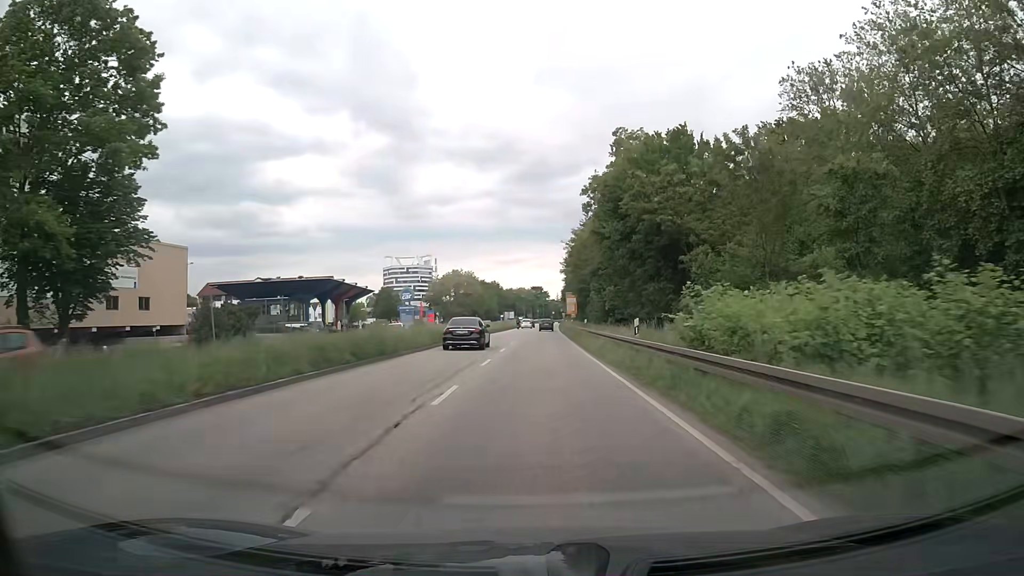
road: primary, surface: asphalt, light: Day
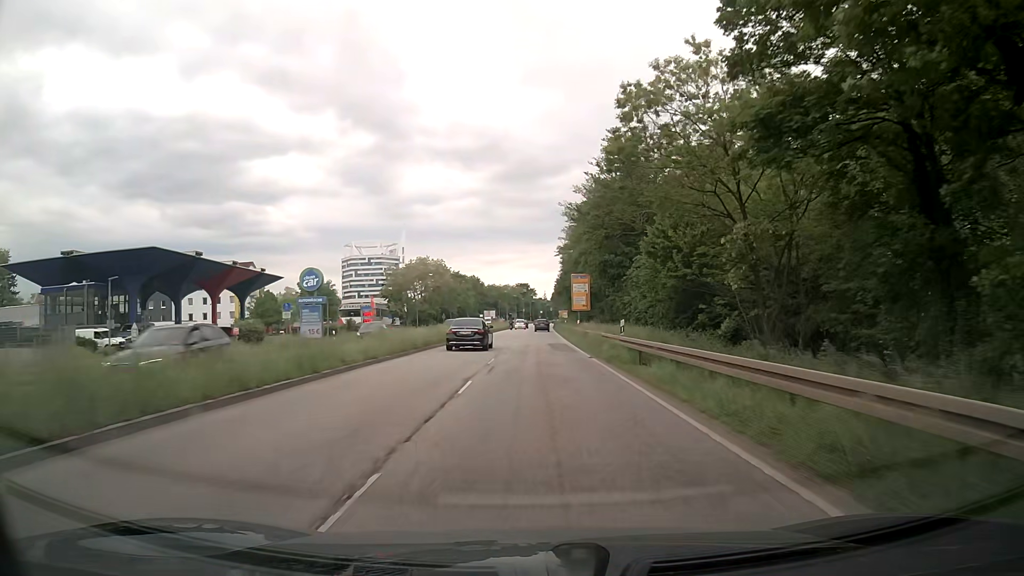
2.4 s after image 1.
(+0.3, +43.9) m; +1°
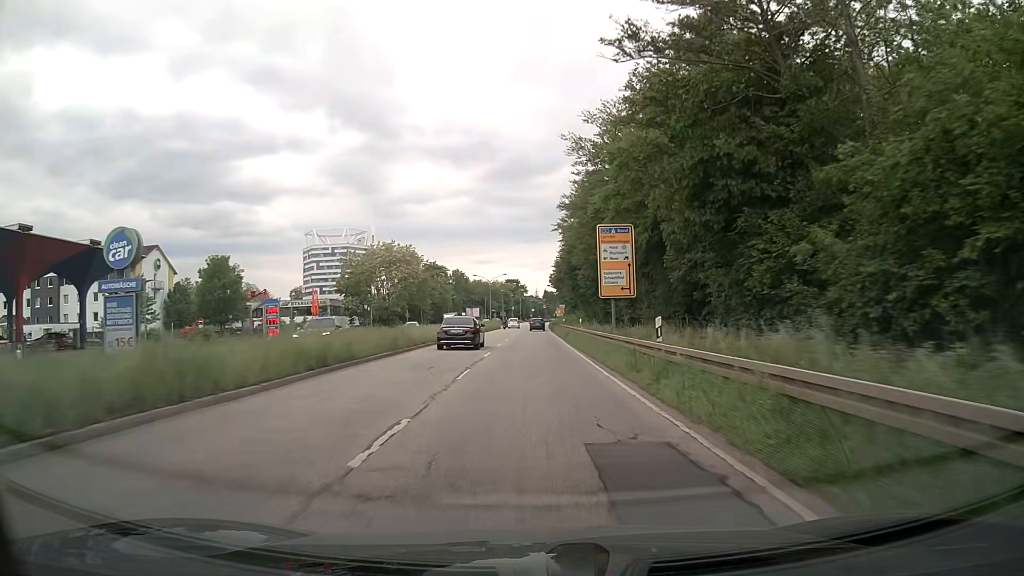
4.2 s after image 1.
(+0.3, +33.0) m; +1°
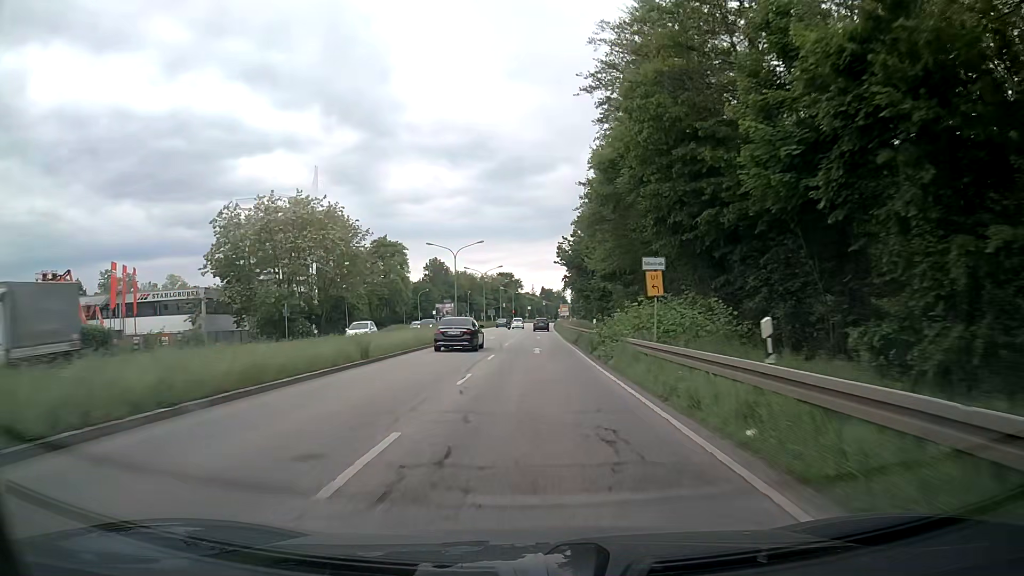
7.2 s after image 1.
(+0.2, +55.2) m; 0°
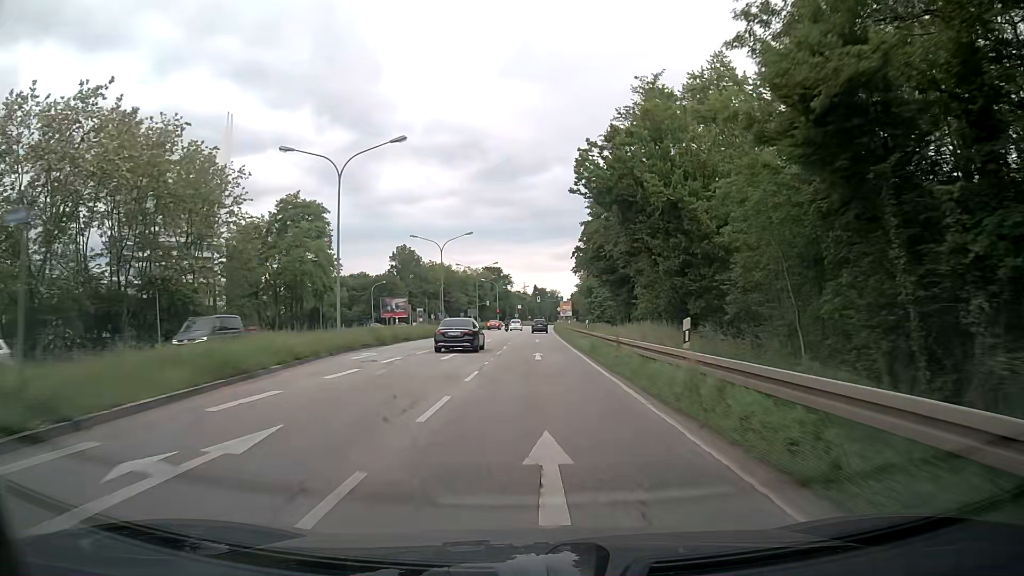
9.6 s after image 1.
(+0.5, +44.3) m; +1°
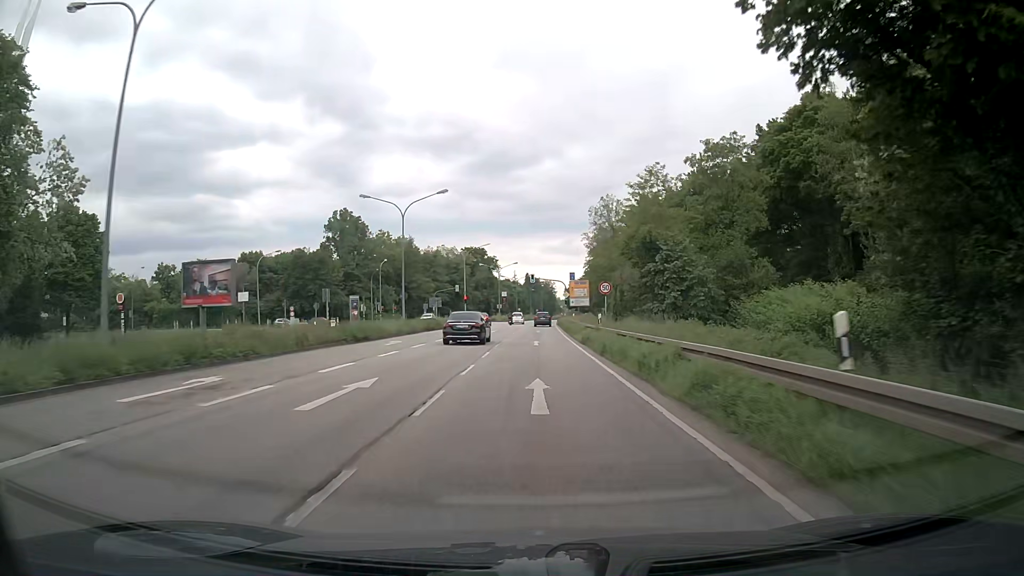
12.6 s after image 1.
(+0.3, +54.1) m; +1°
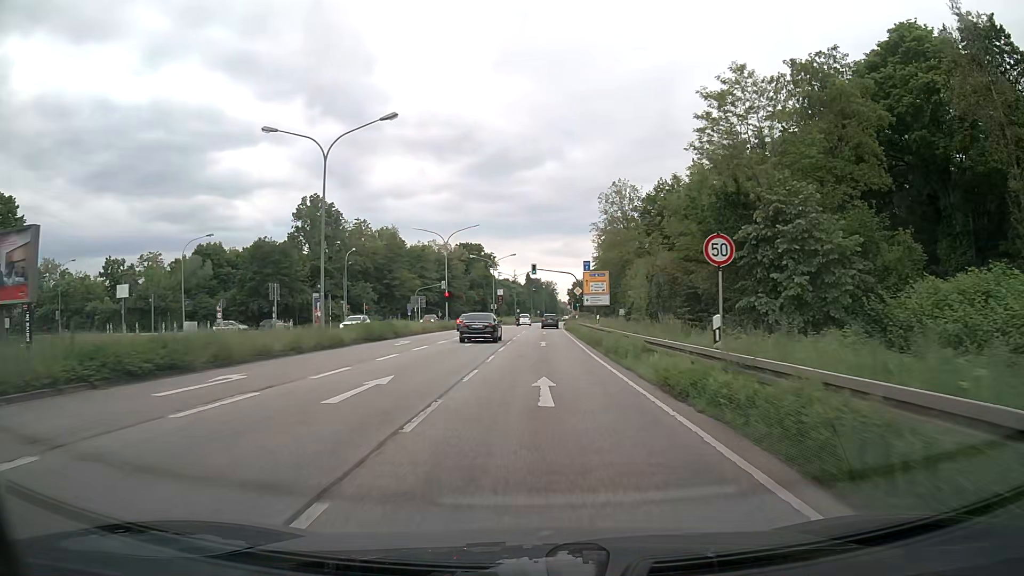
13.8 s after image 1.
(-0.1, +18.9) m; 0°
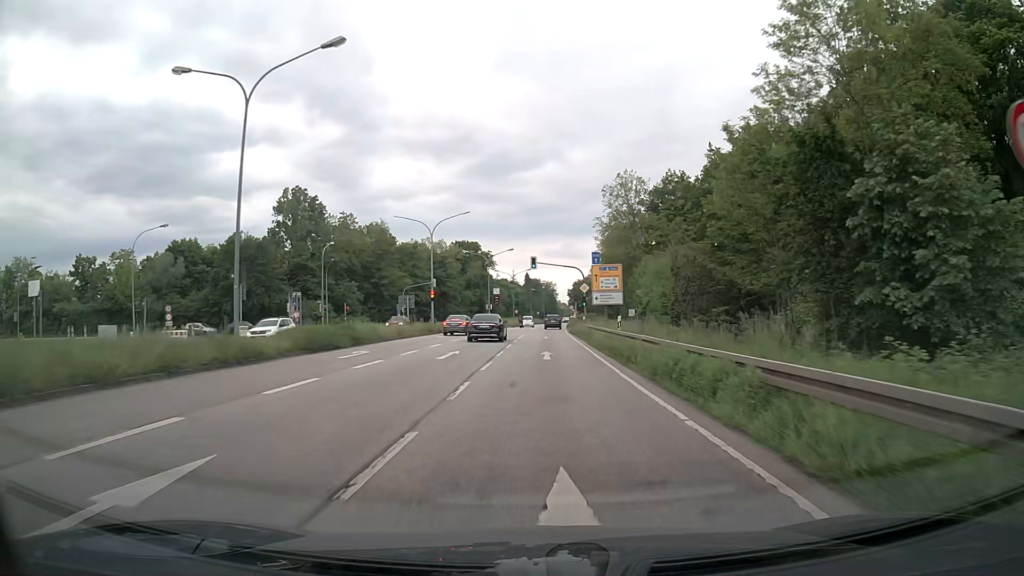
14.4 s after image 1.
(0.0, +8.8) m; 0°
(0, +10) (0, +20) (0, +30) (+1, +40) (+1, +50) (+1, +60) (+2, +70) (+2, +80) (+3, +90) (+3, +100) m
